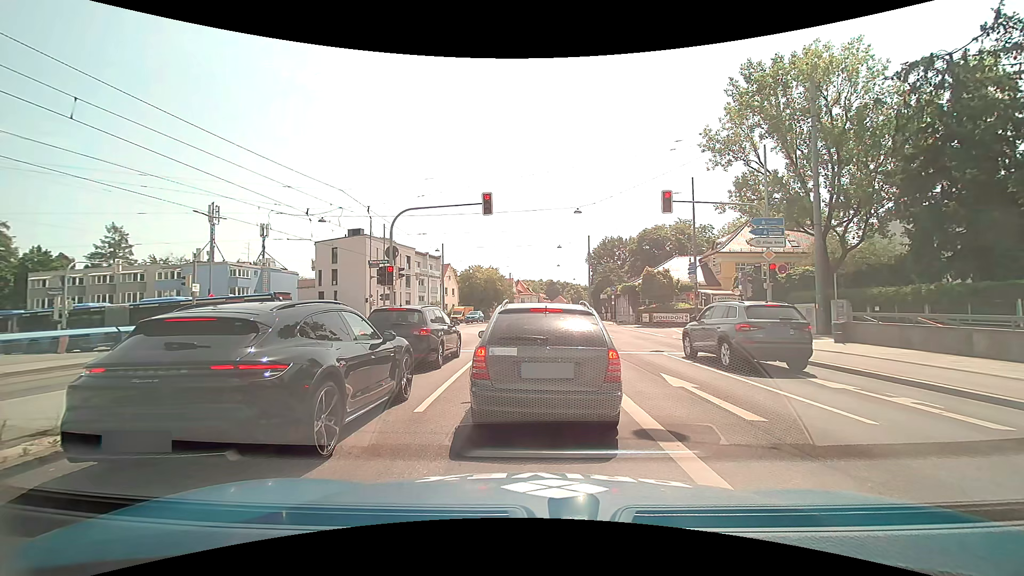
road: primary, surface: asphalt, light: Day
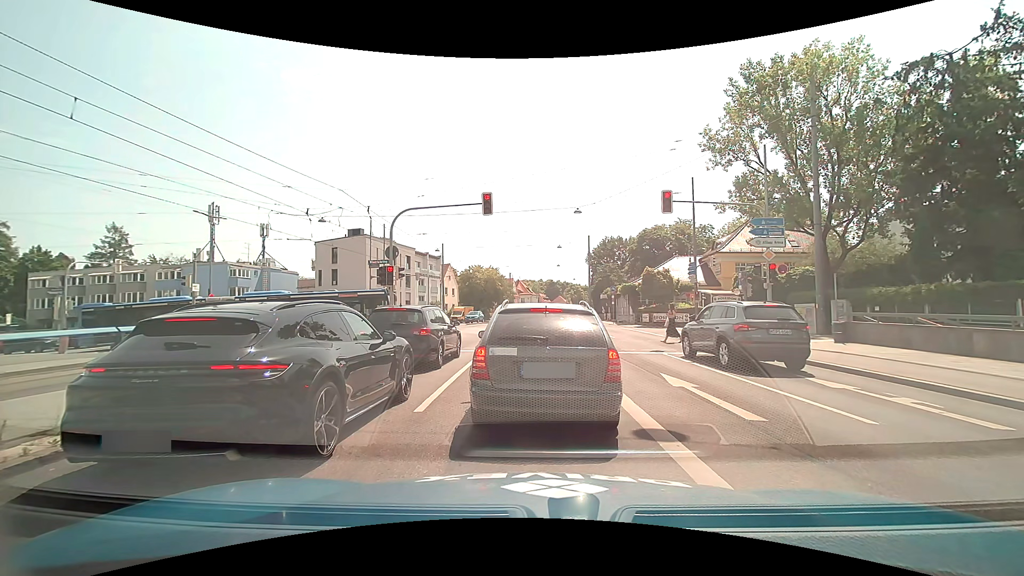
(0.0, 0.0) m; 0°
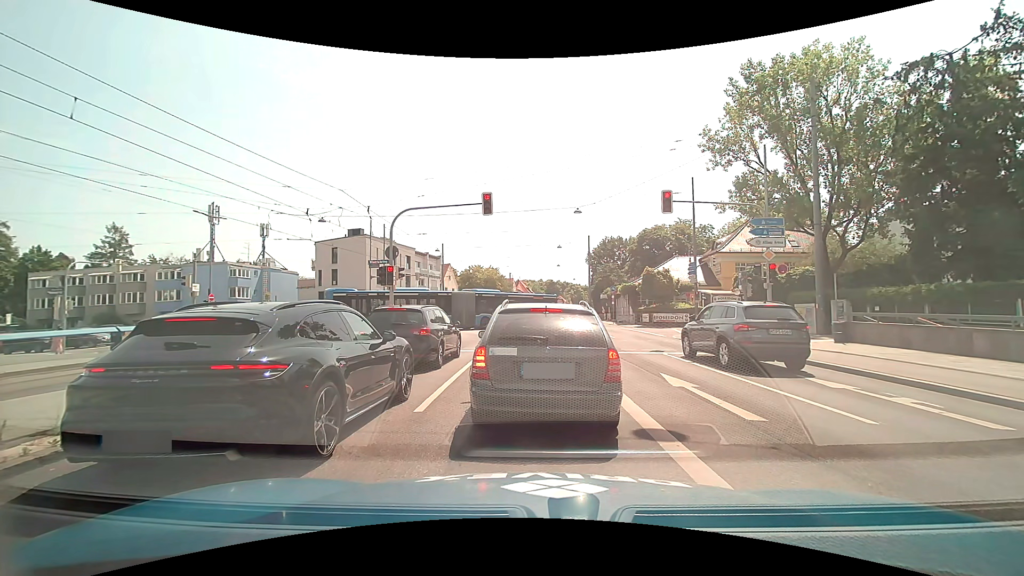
(0.0, 0.0) m; 0°
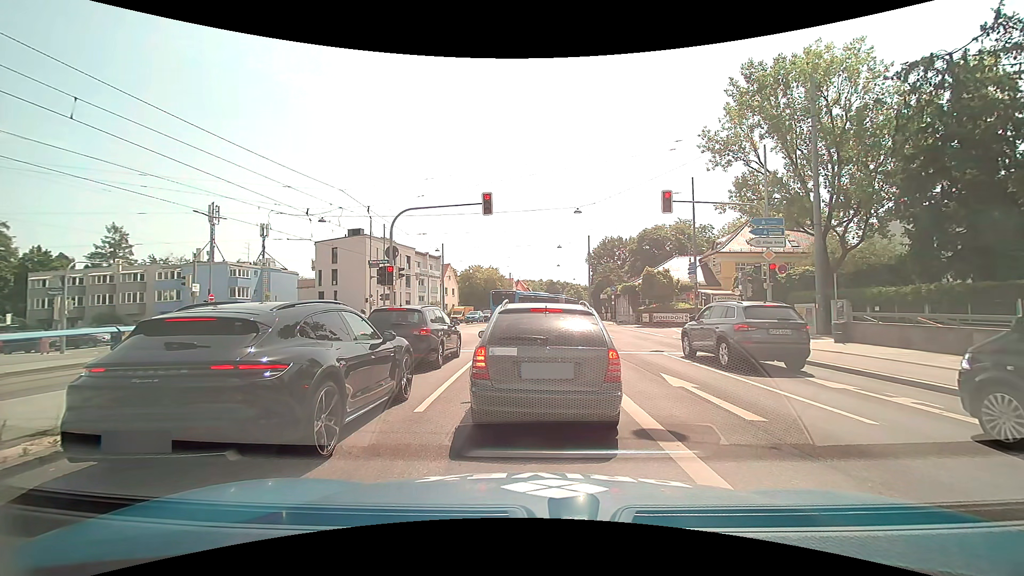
(0.0, 0.0) m; 0°
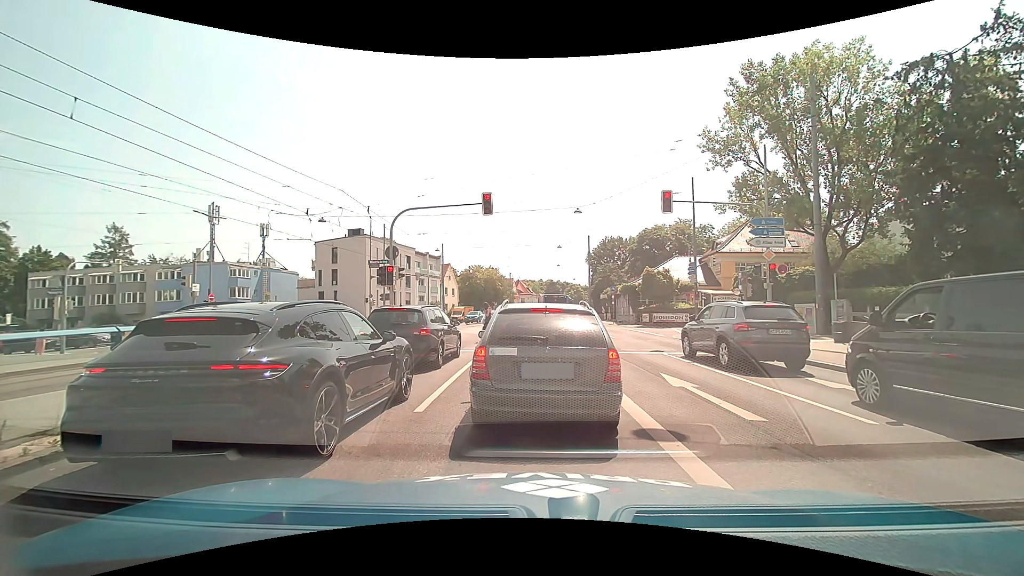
(0.0, 0.0) m; 0°
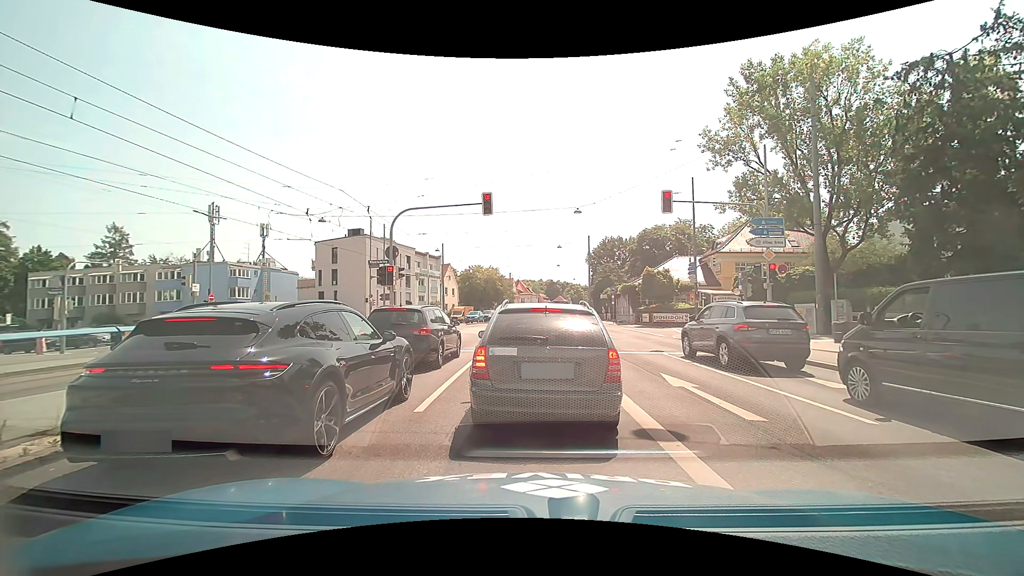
(0.0, 0.0) m; 0°
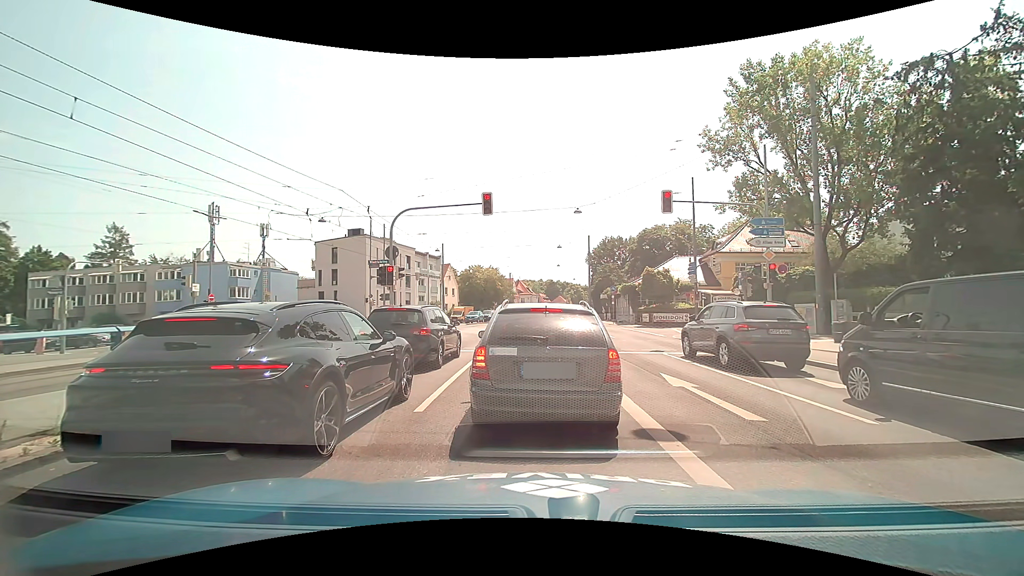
(0.0, 0.0) m; 0°
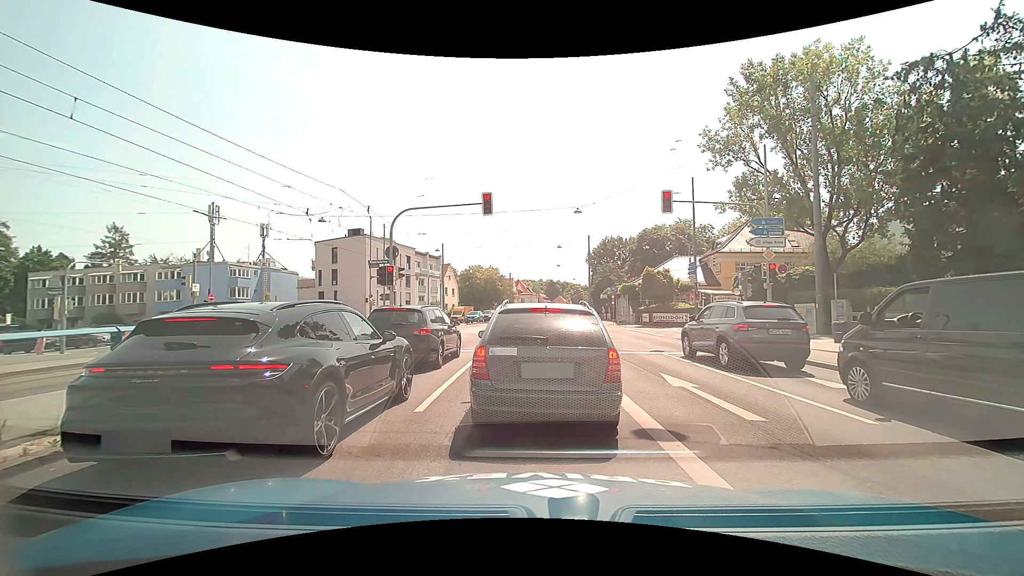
(0.0, 0.0) m; 0°
